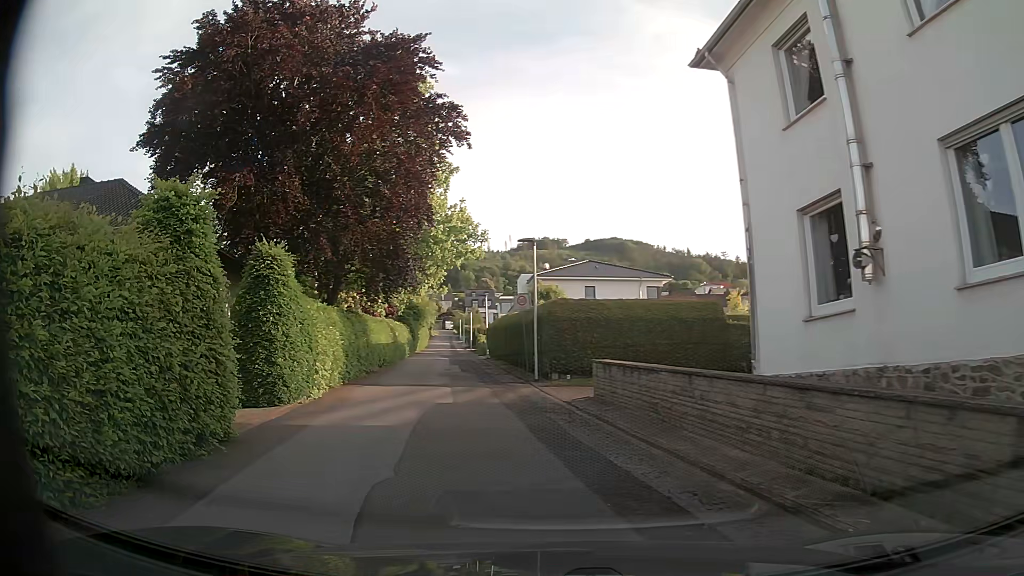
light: Day
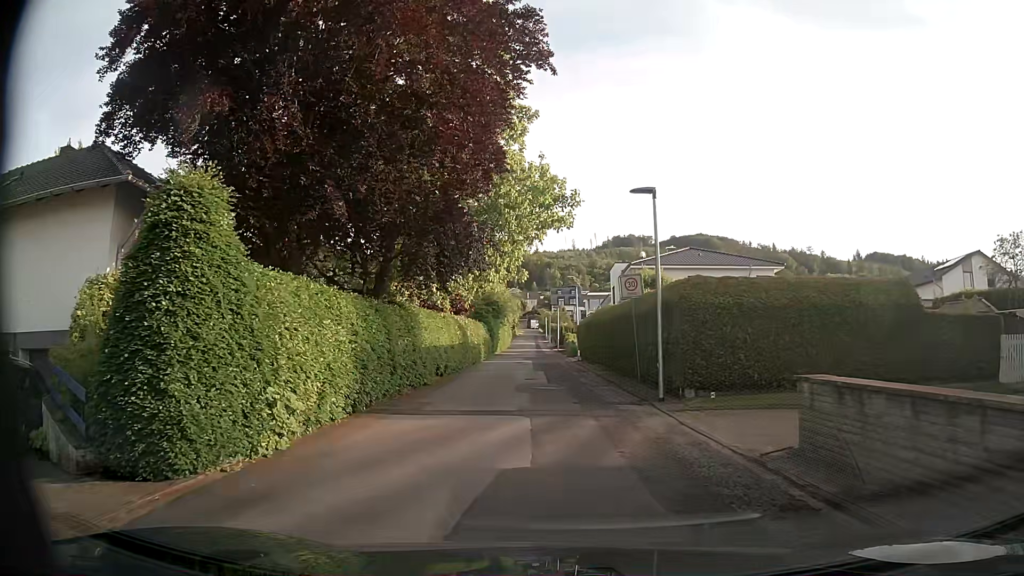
(-0.6, +7.3) m; -7°
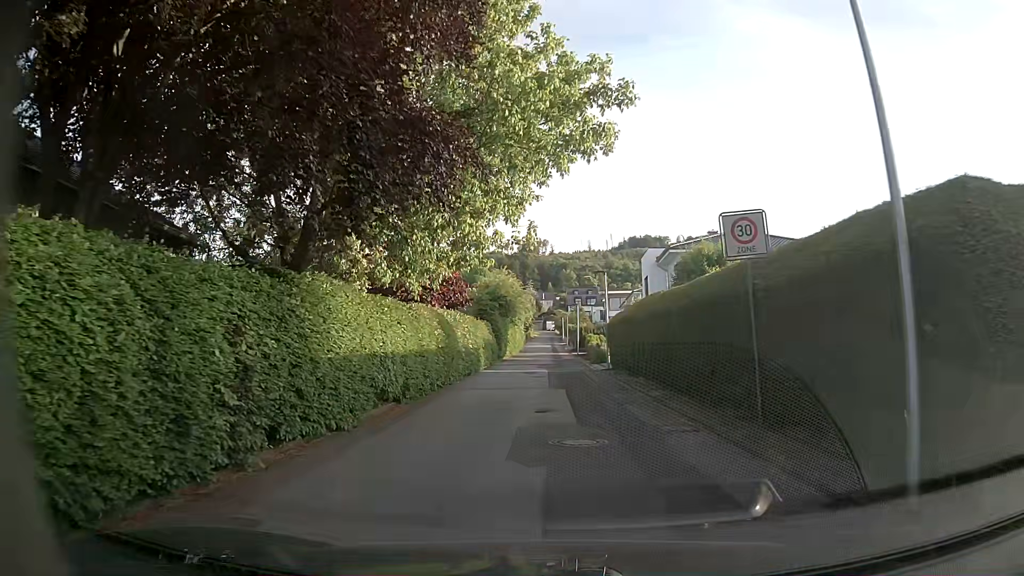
(0.0, +9.8) m; 0°
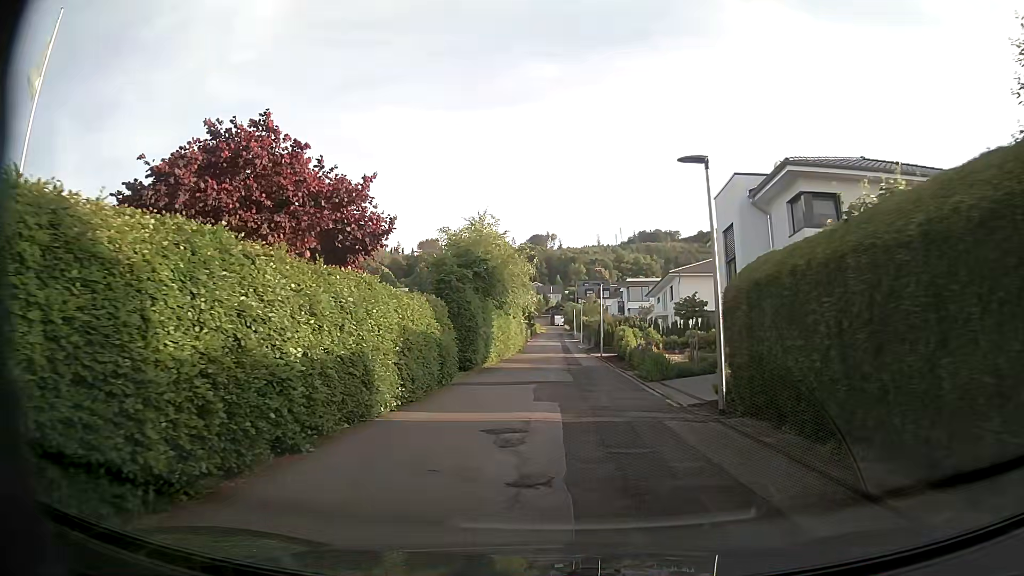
(-0.1, +19.3) m; -2°
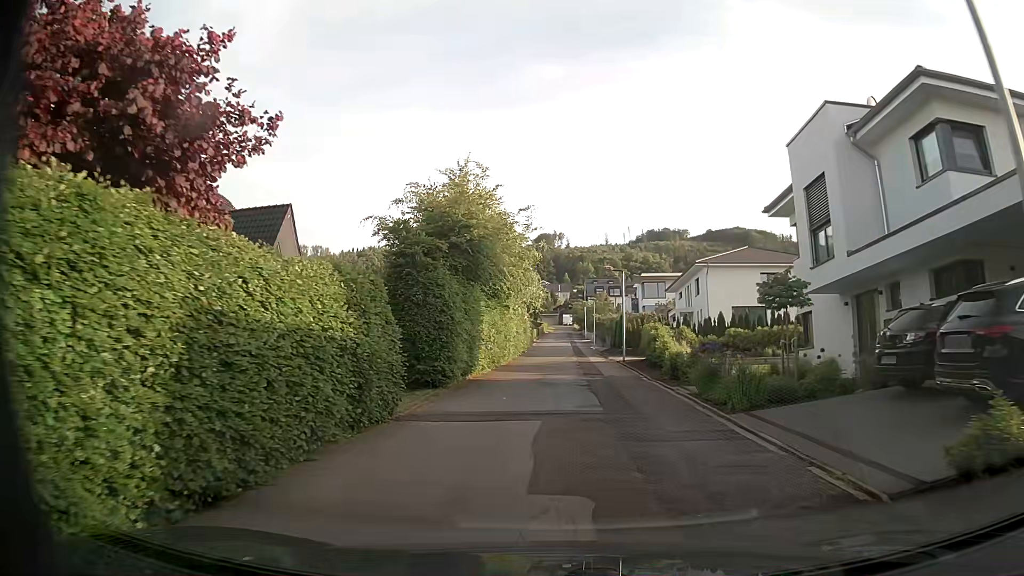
(+0.1, +8.3) m; 0°
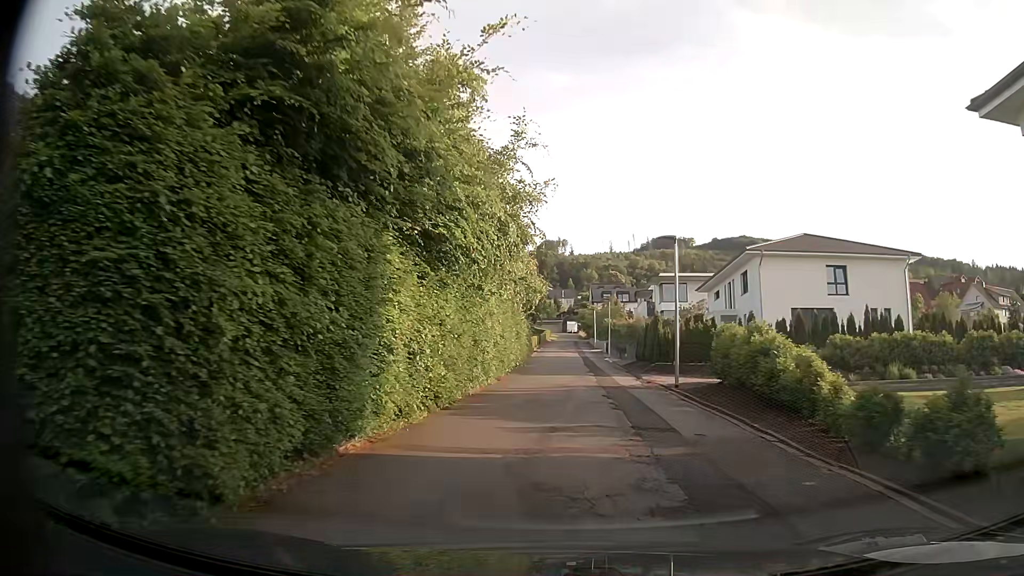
(-0.1, +13.2) m; 0°
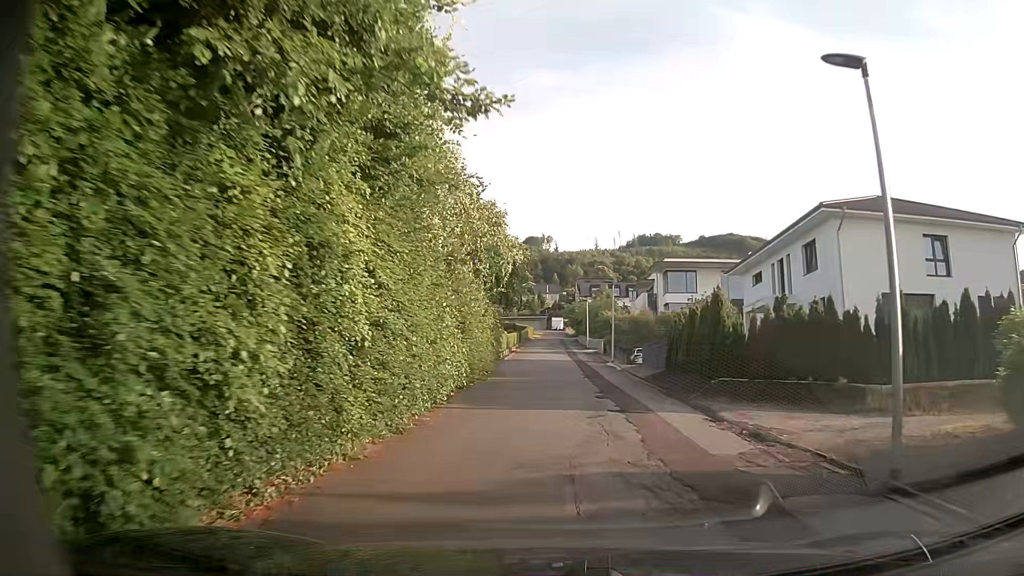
(+0.1, +14.0) m; +1°
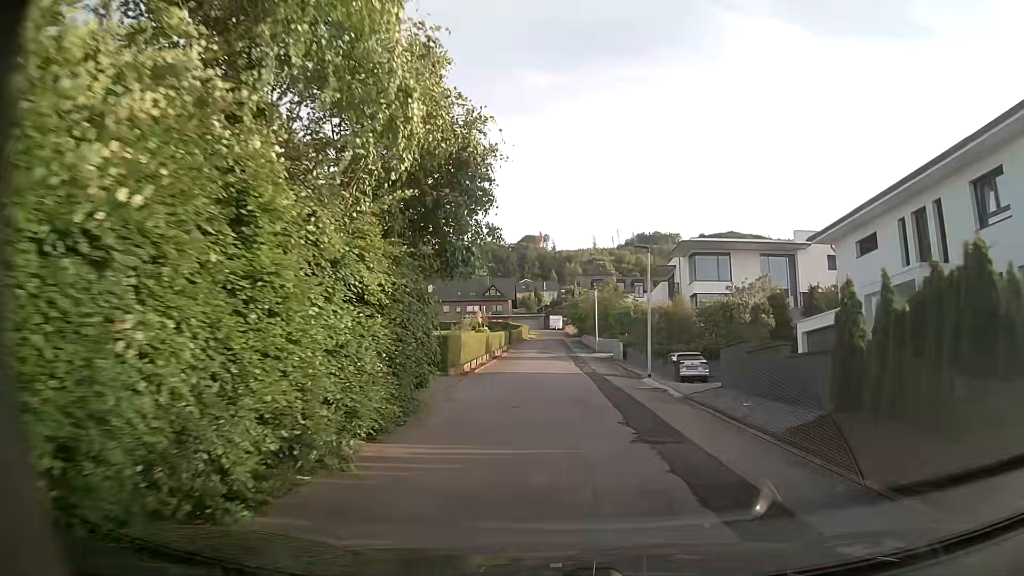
(+0.1, +14.6) m; 0°
